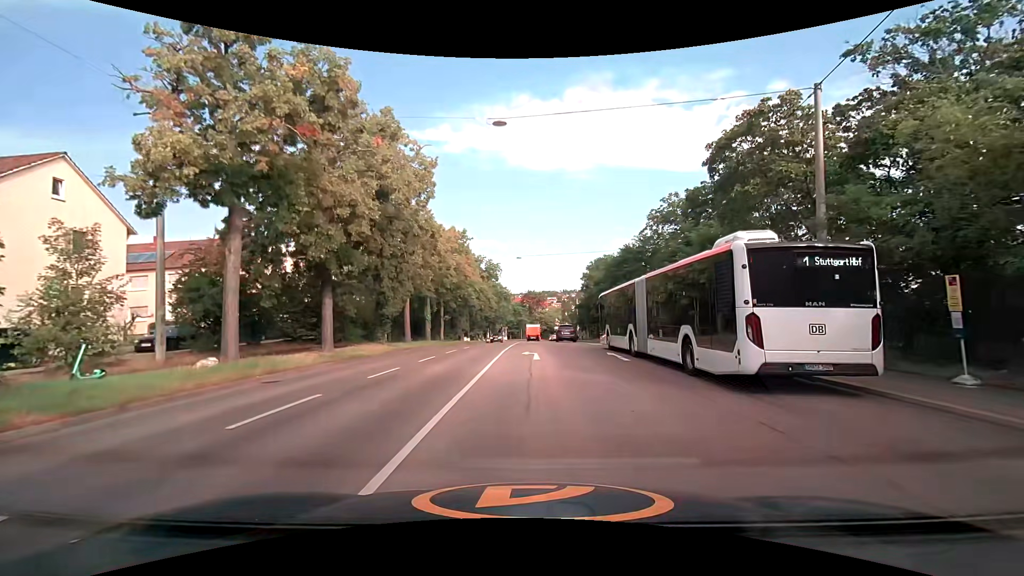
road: secondary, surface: asphalt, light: Day
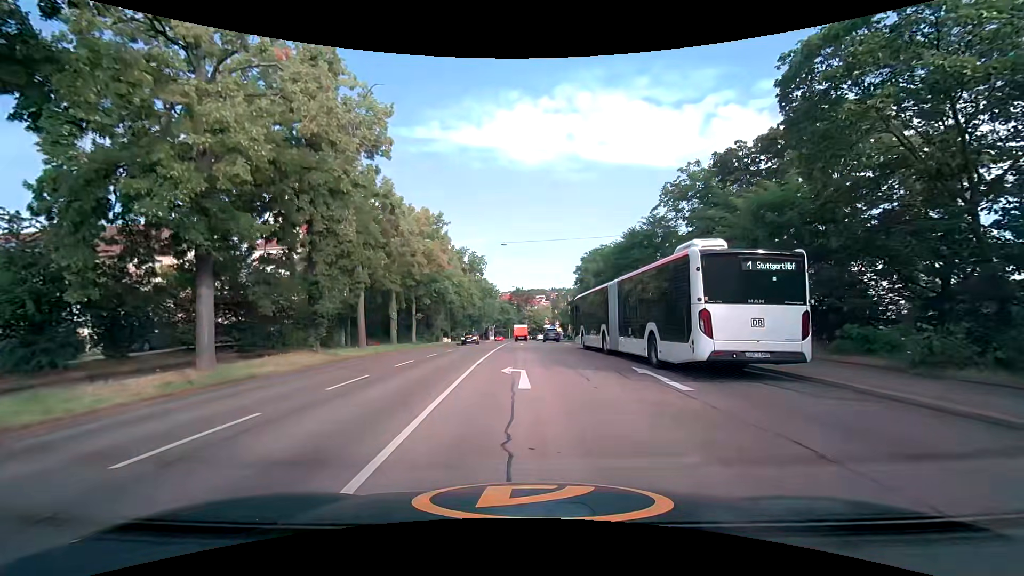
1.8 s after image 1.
(+0.2, +7.6) m; +2°
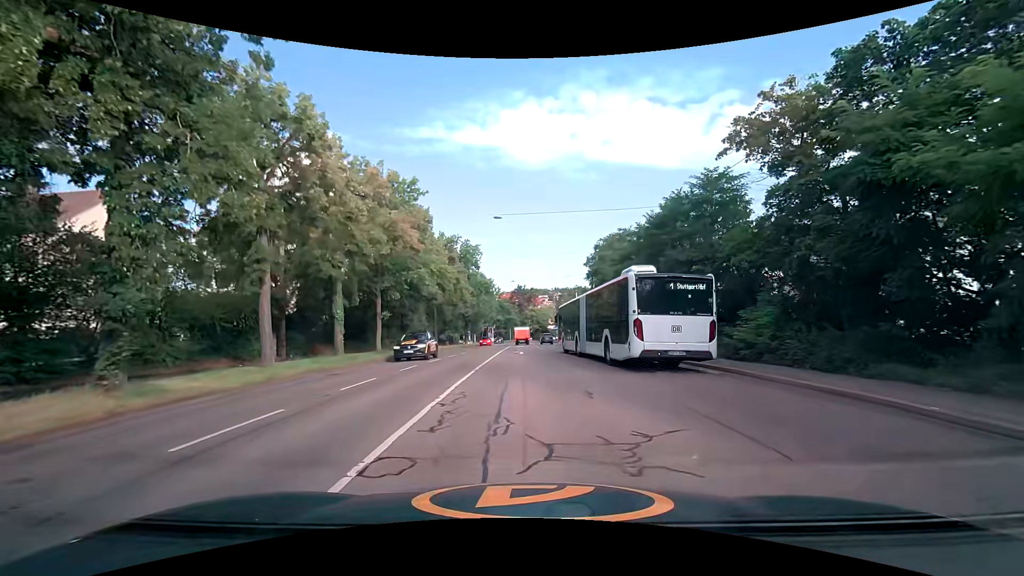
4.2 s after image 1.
(-0.1, +11.0) m; 0°
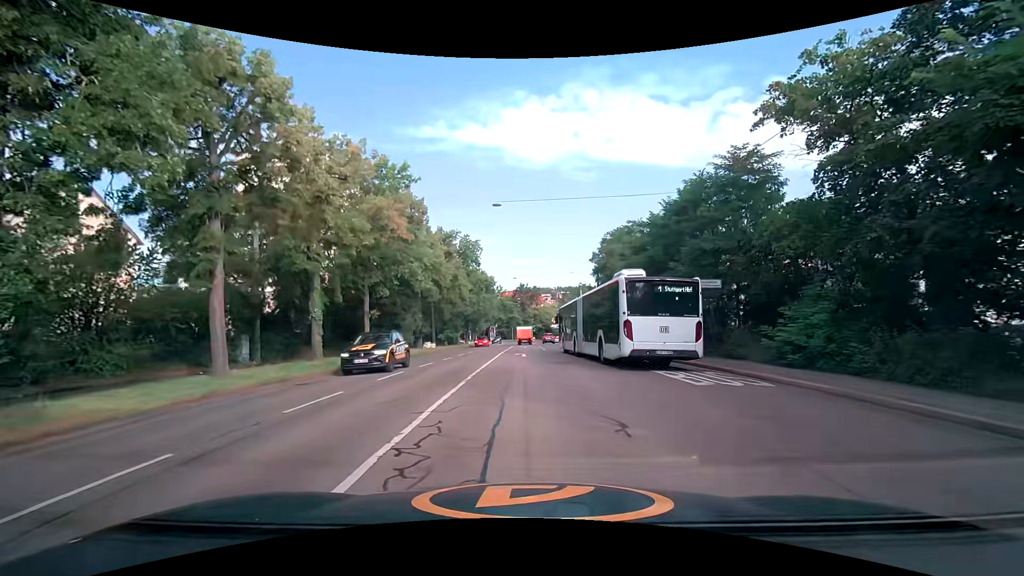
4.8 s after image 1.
(0.0, +3.1) m; 0°
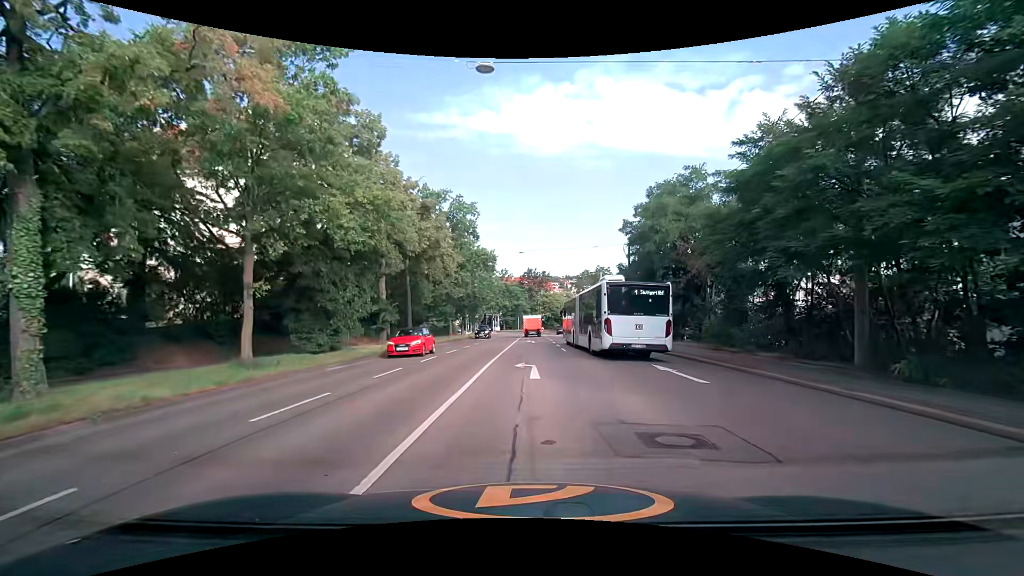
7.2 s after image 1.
(-0.4, +13.8) m; -2°
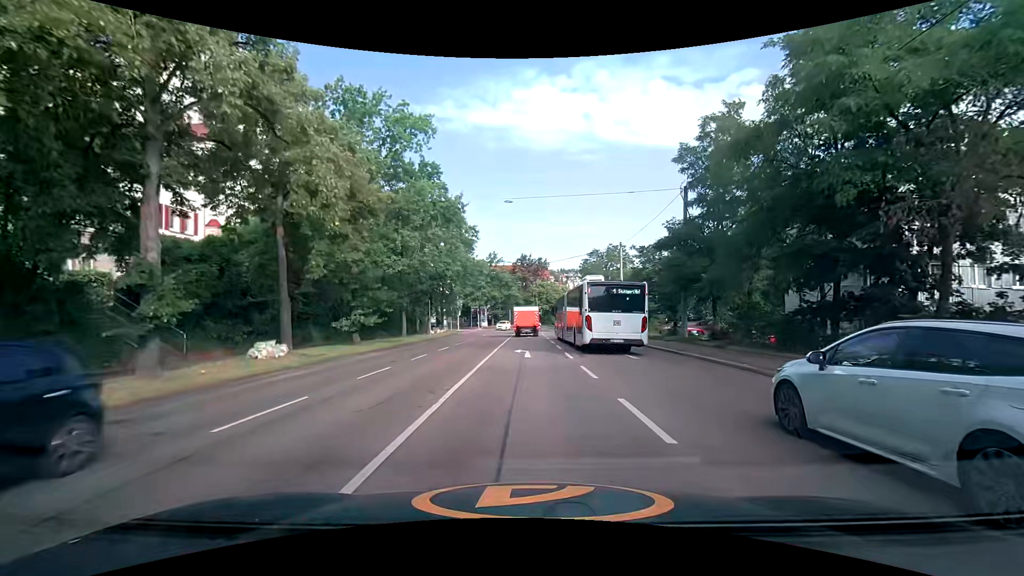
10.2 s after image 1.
(+0.3, +18.9) m; +1°
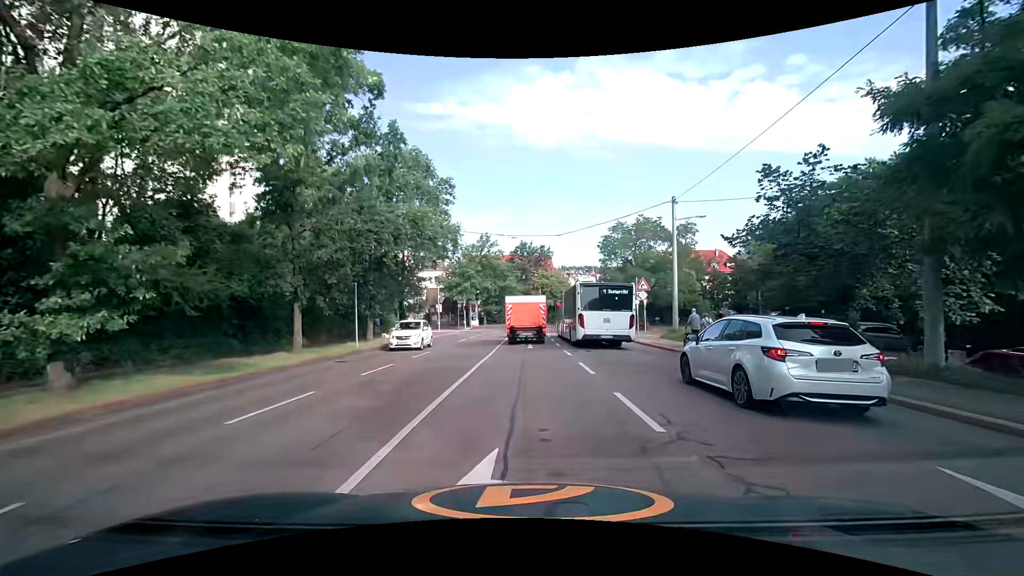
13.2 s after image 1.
(-0.1, +17.6) m; 0°
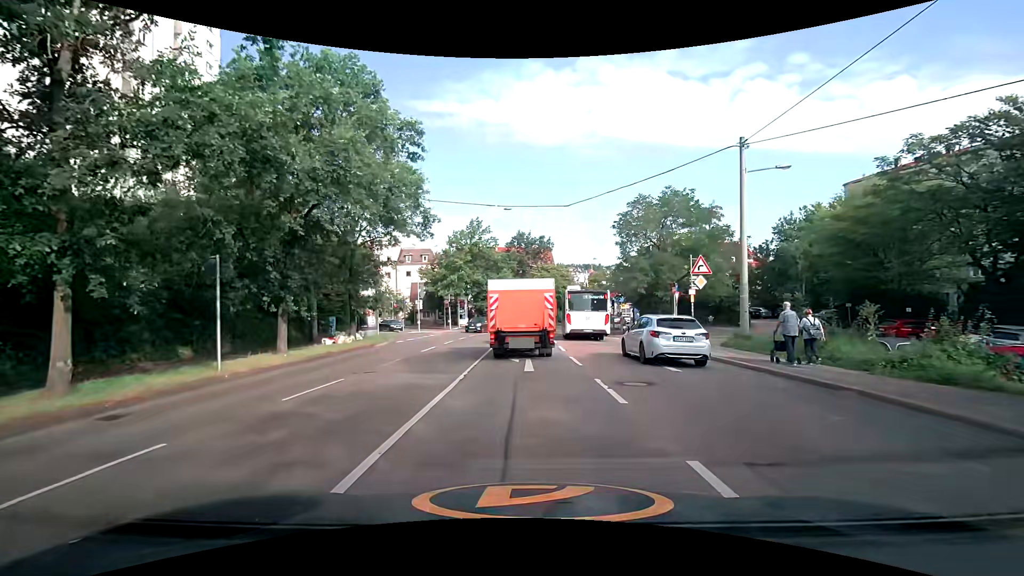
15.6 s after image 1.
(+0.1, +10.1) m; +1°
